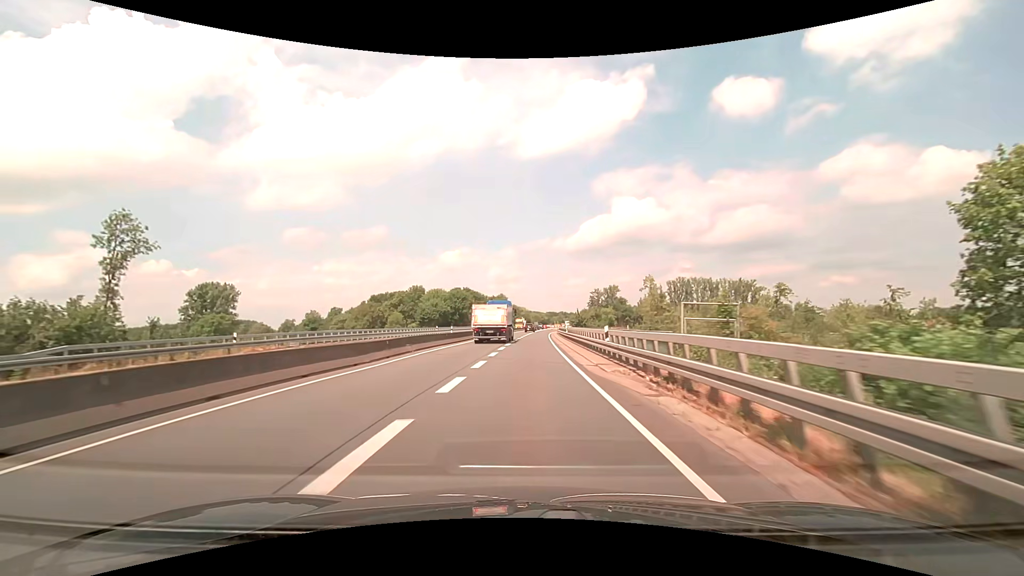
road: trunk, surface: asphalt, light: Day
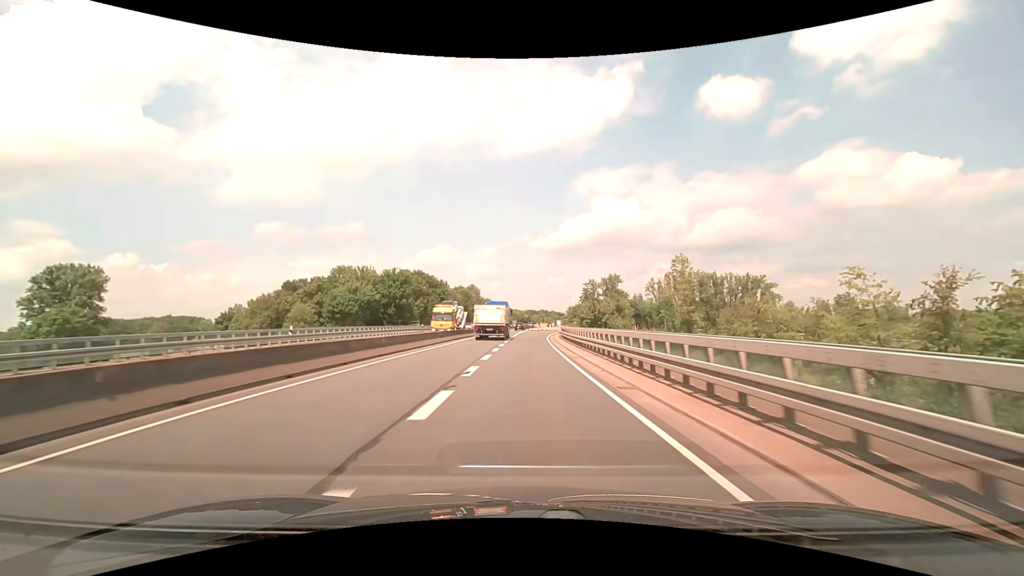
(+0.6, +45.0) m; +2°
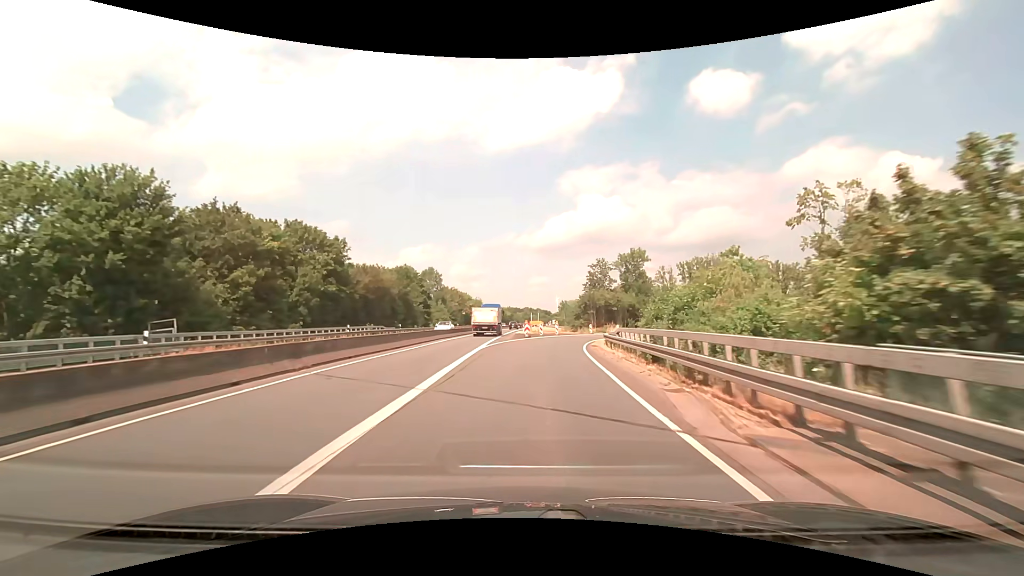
(+0.9, +53.2) m; +2°
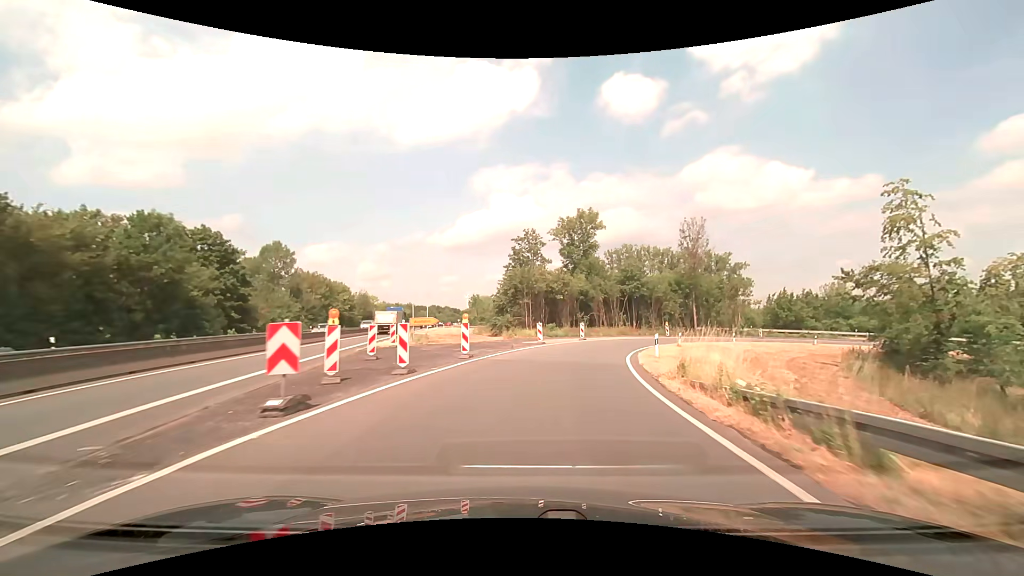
(+2.2, +37.8) m; +10°
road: trunk_link
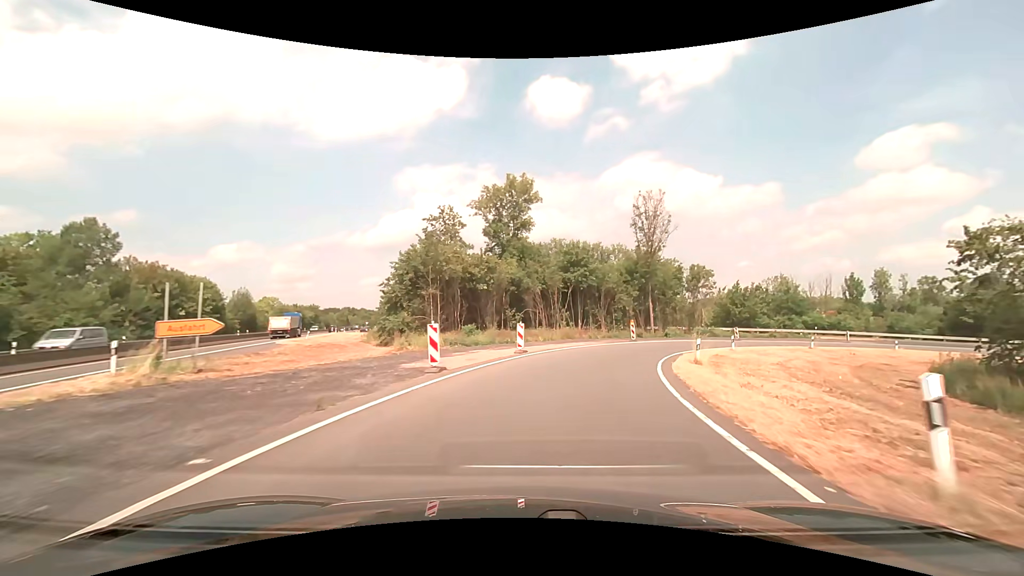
(+1.1, +17.4) m; +8°
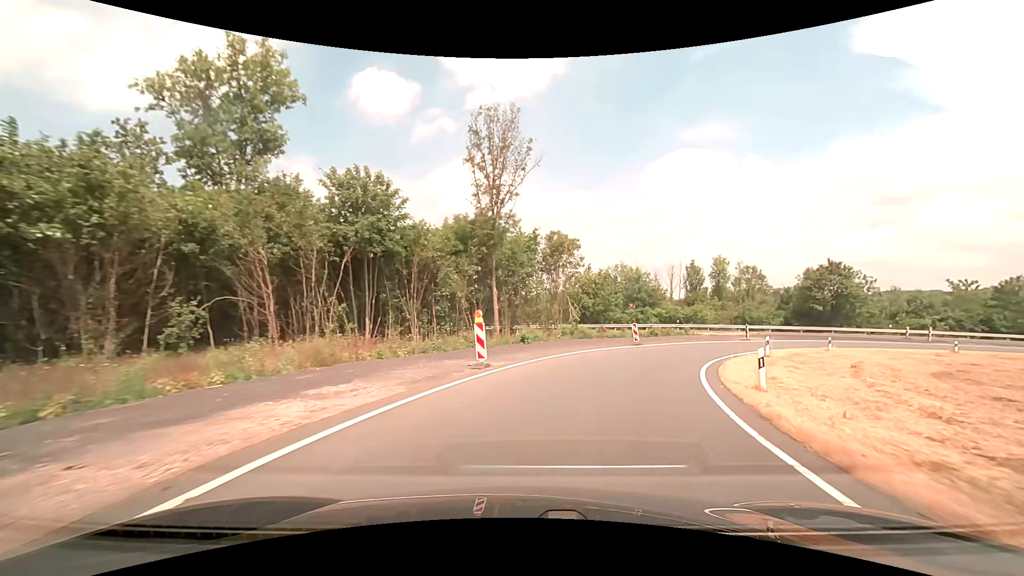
(+4.1, +24.4) m; +19°
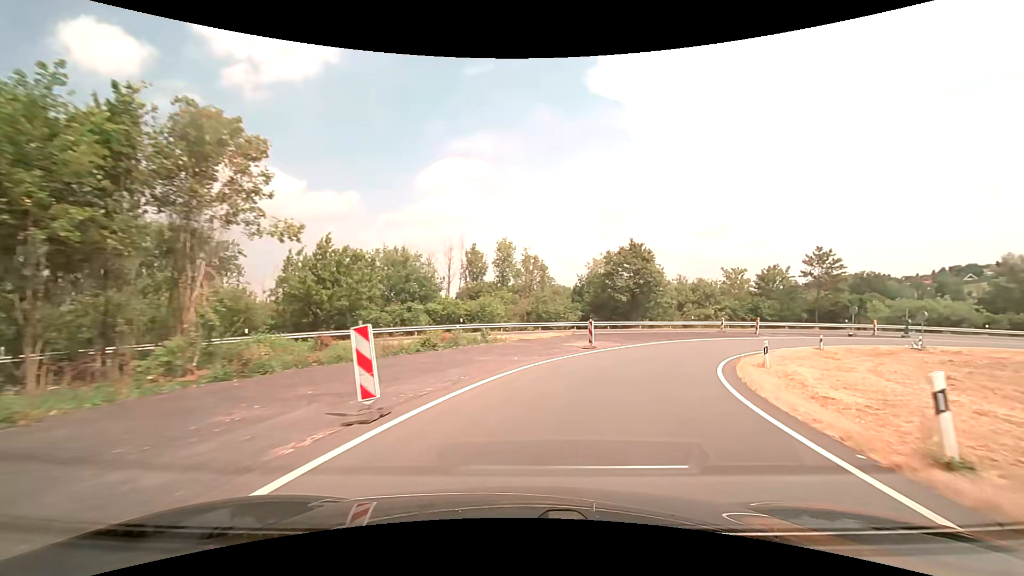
(+5.5, +23.0) m; +26°
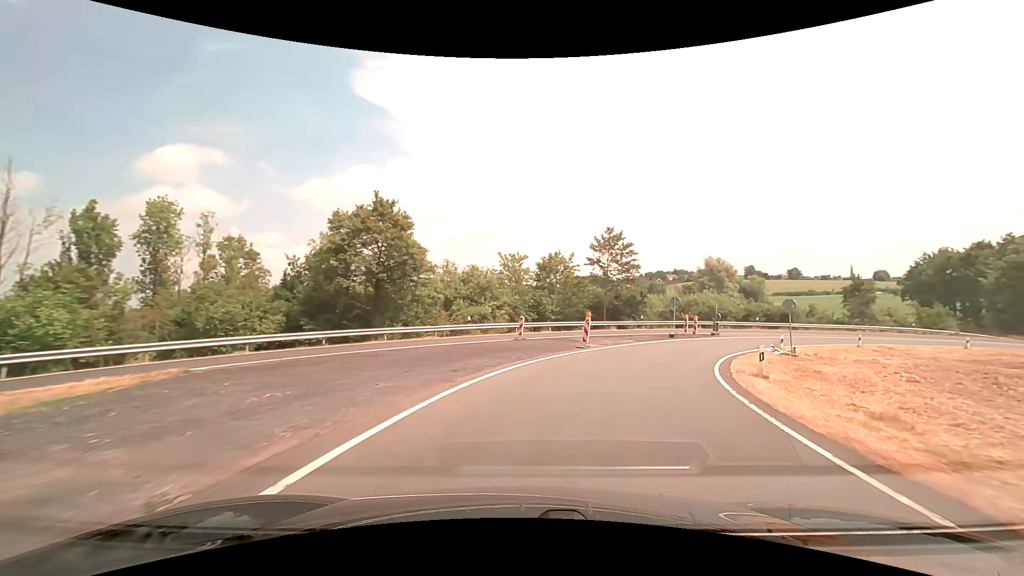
(+5.3, +22.7) m; +27°
(+1, +10) (+4, +19) (+8, +28) (+15, +36) (+22, +43) (+30, +48) (+40, +52) (+50, +53) (+60, +53) (+69, +50) m
